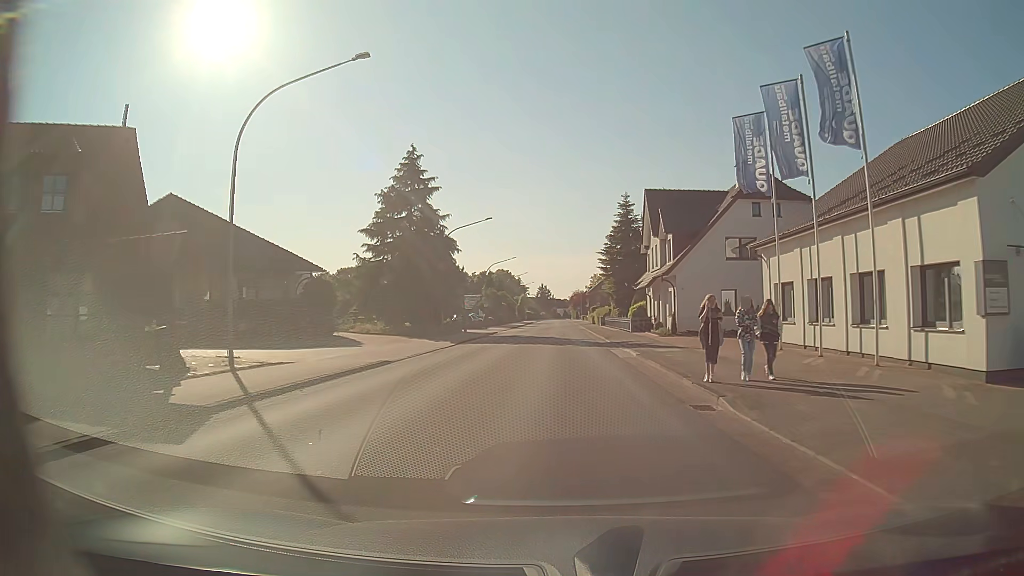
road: tertiary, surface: asphalt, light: Day
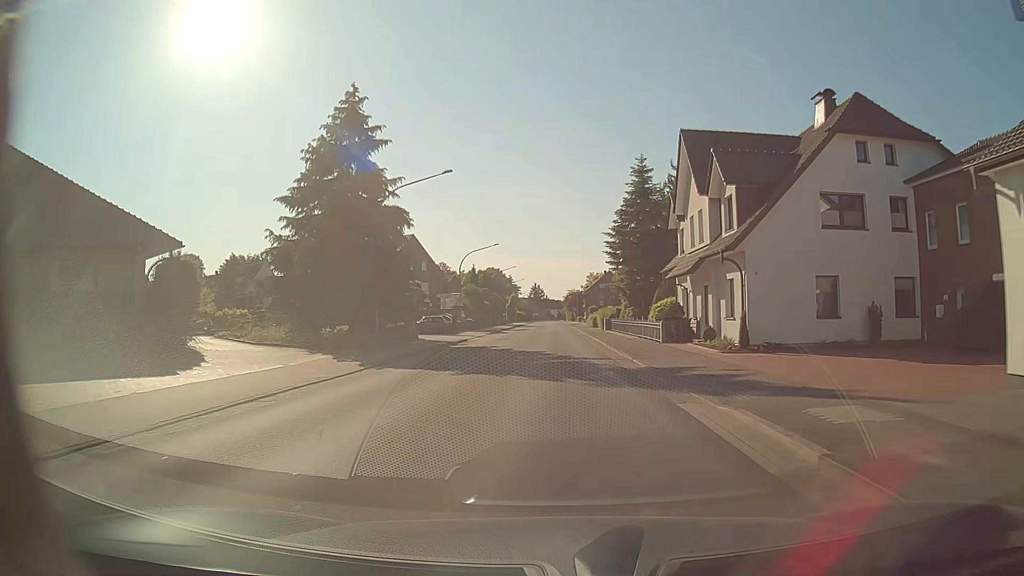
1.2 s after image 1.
(-0.1, +15.7) m; 0°
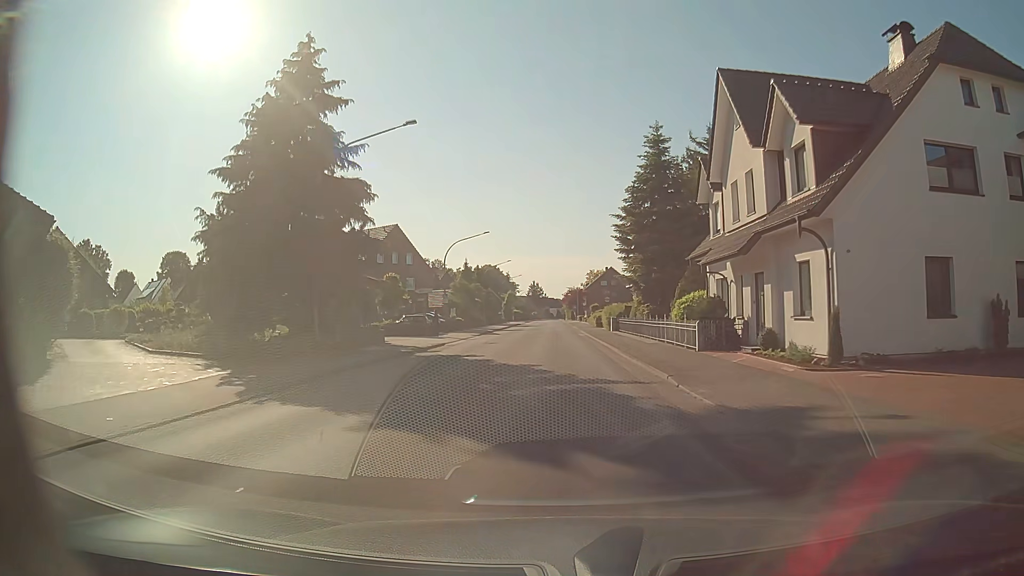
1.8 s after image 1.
(0.0, +7.9) m; 0°
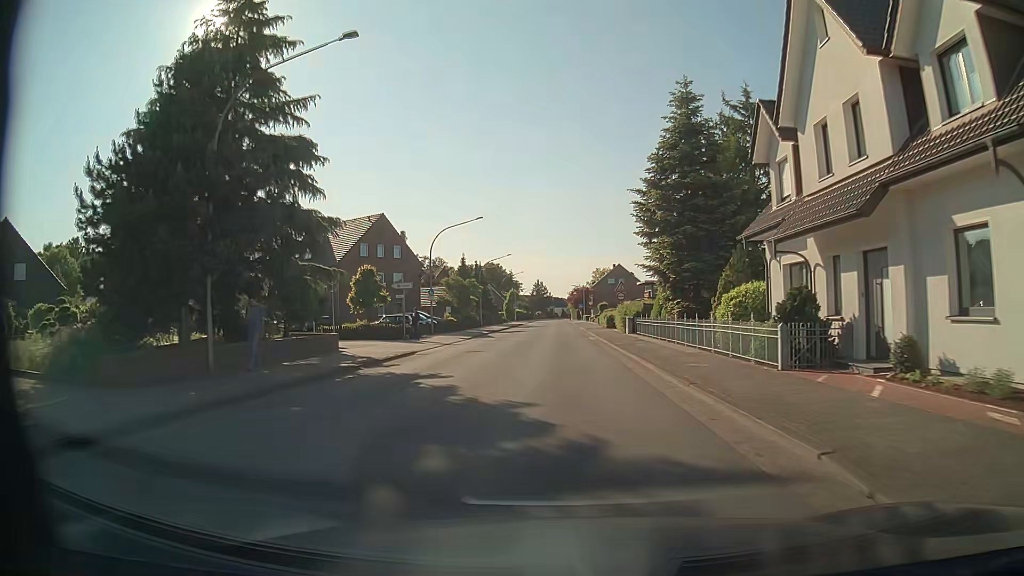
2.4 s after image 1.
(0.0, +7.9) m; 0°
